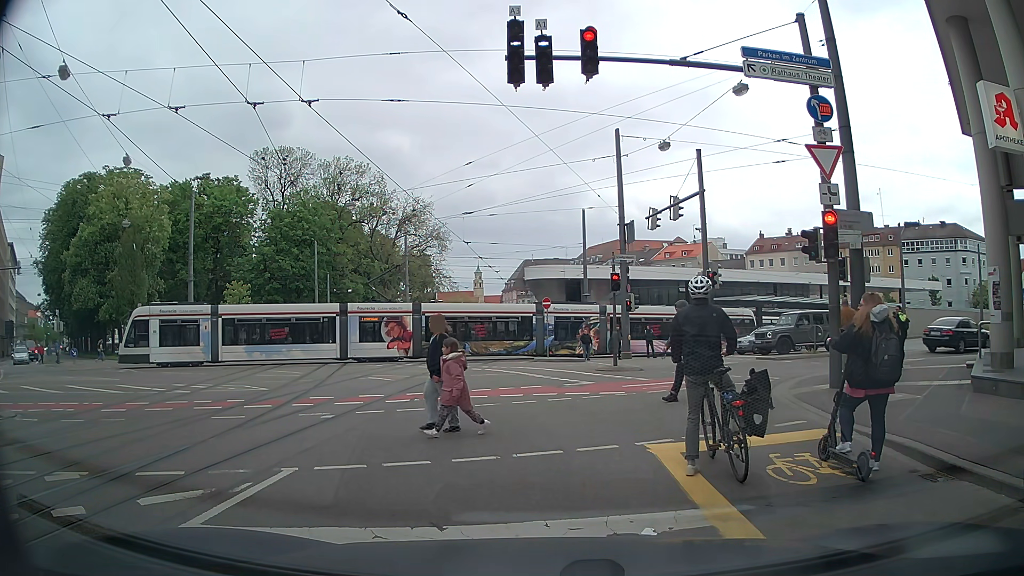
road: tertiary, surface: asphalt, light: Day
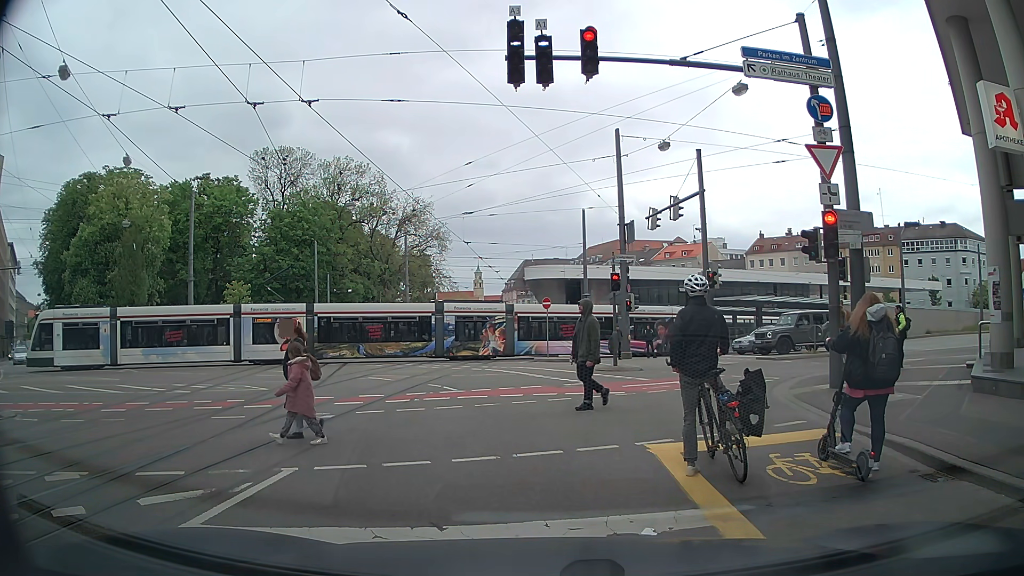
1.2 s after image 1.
(0.0, 0.0) m; 0°
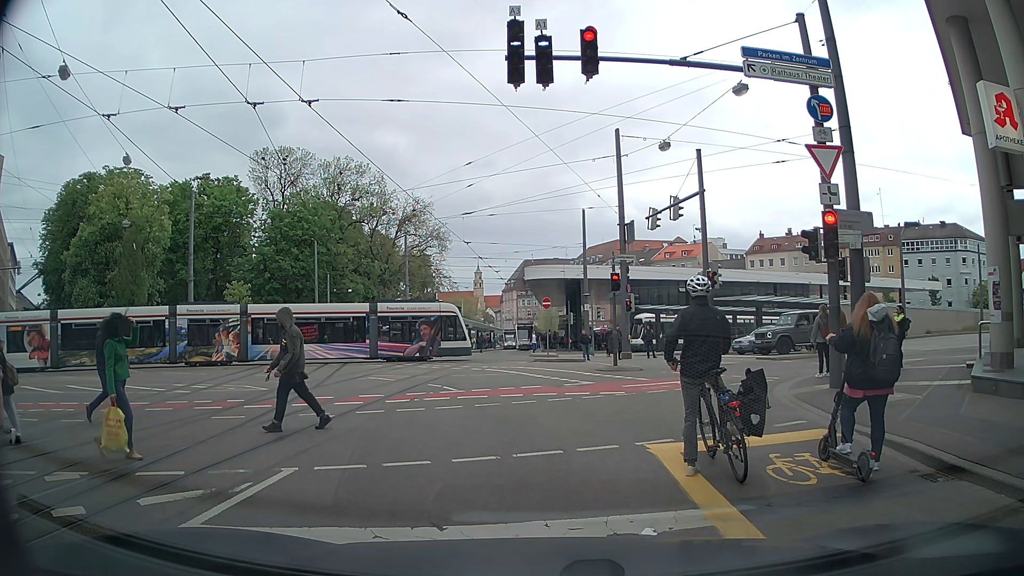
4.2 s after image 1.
(0.0, 0.0) m; 0°
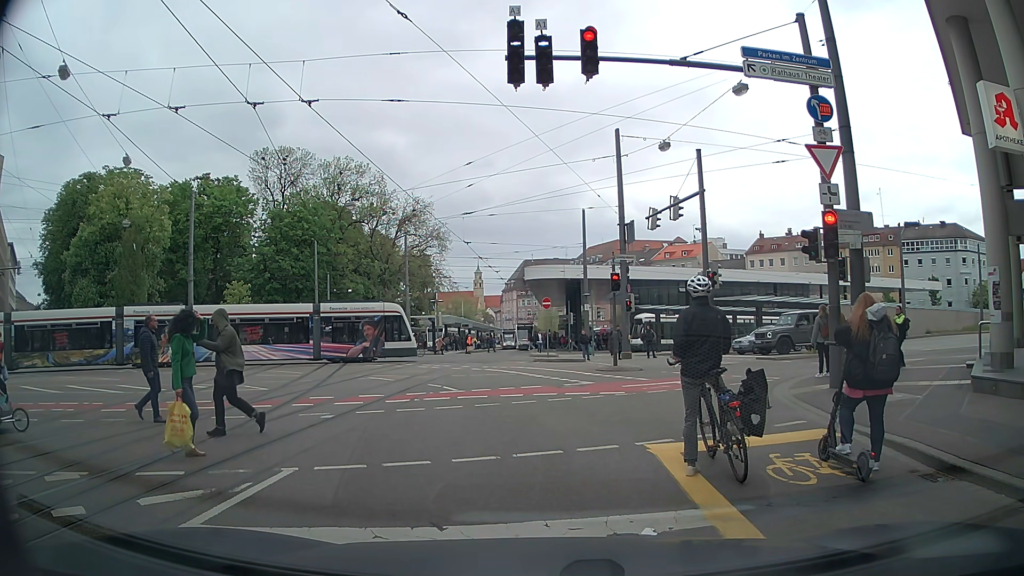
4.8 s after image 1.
(0.0, 0.0) m; 0°
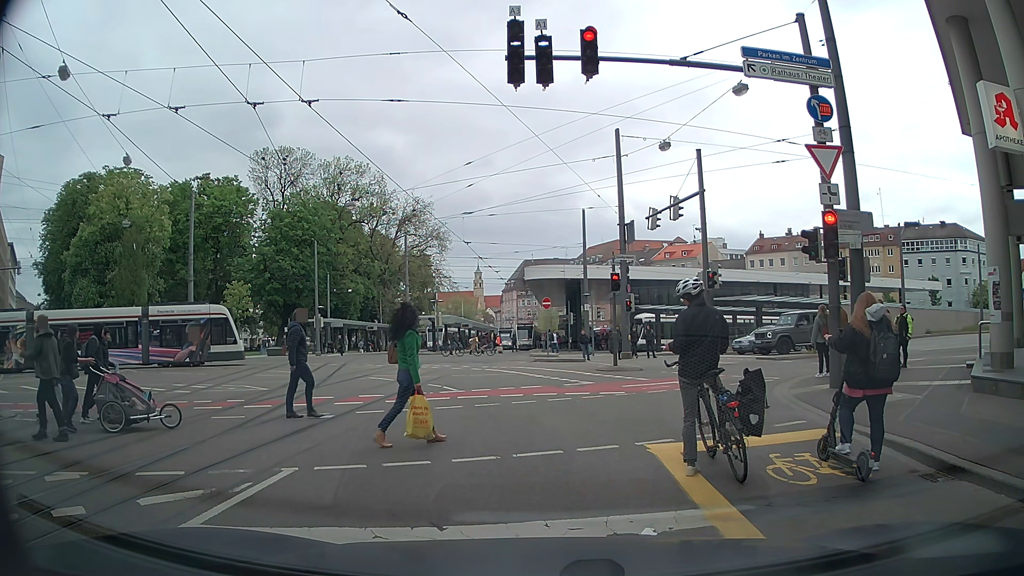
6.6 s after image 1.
(0.0, 0.0) m; 0°
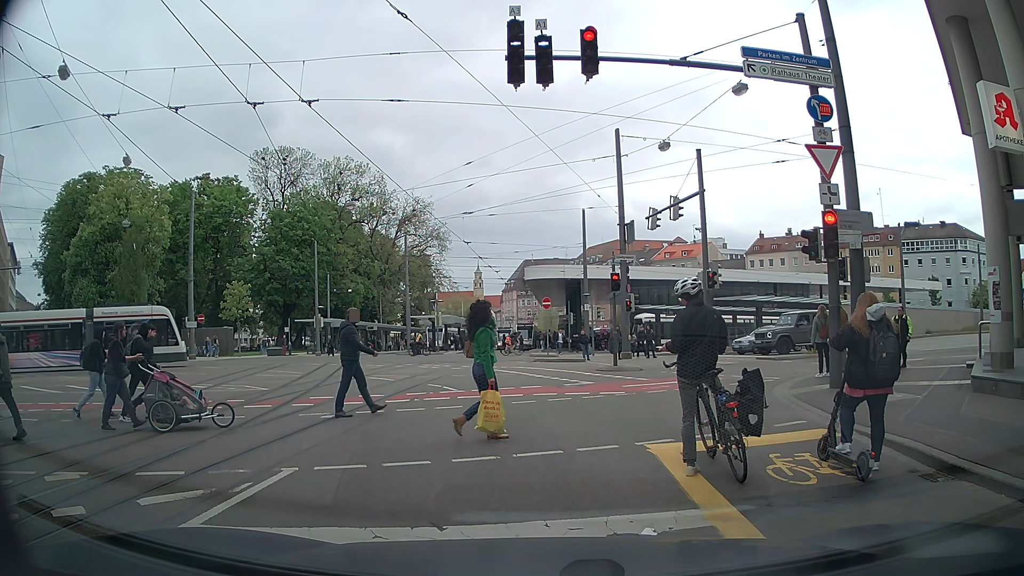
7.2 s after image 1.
(0.0, 0.0) m; 0°
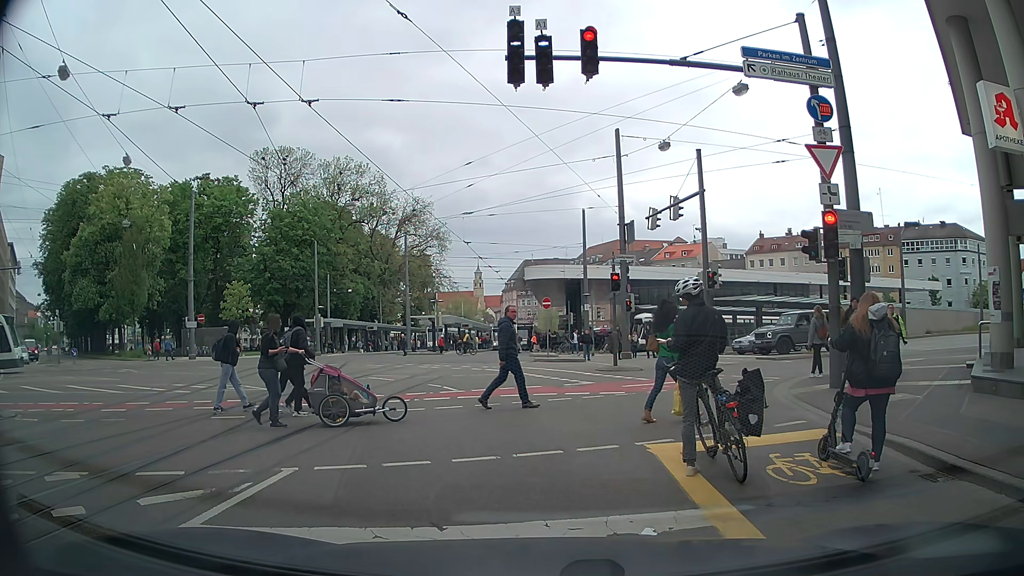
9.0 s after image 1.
(0.0, 0.0) m; 0°
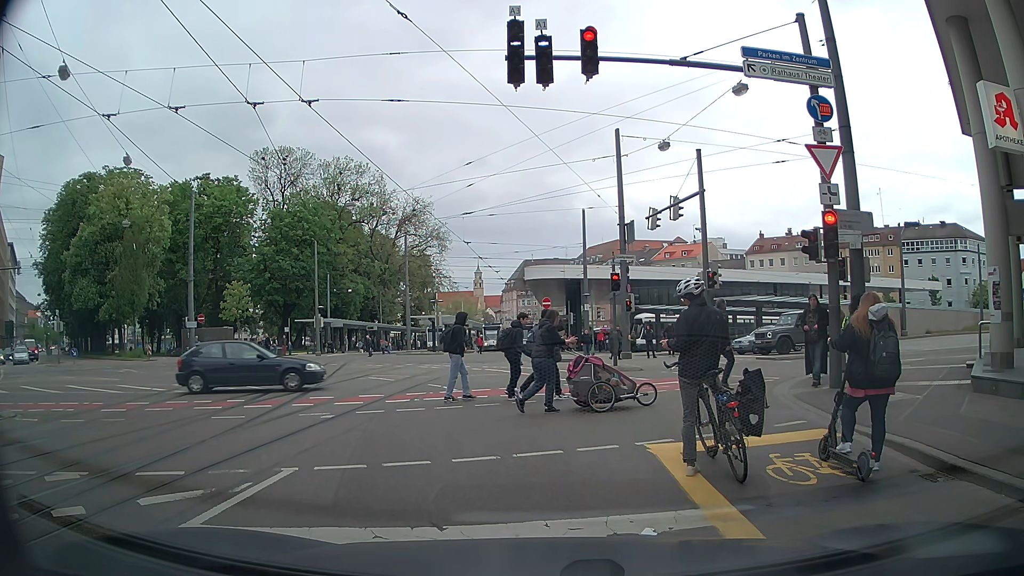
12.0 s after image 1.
(0.0, 0.0) m; 0°
